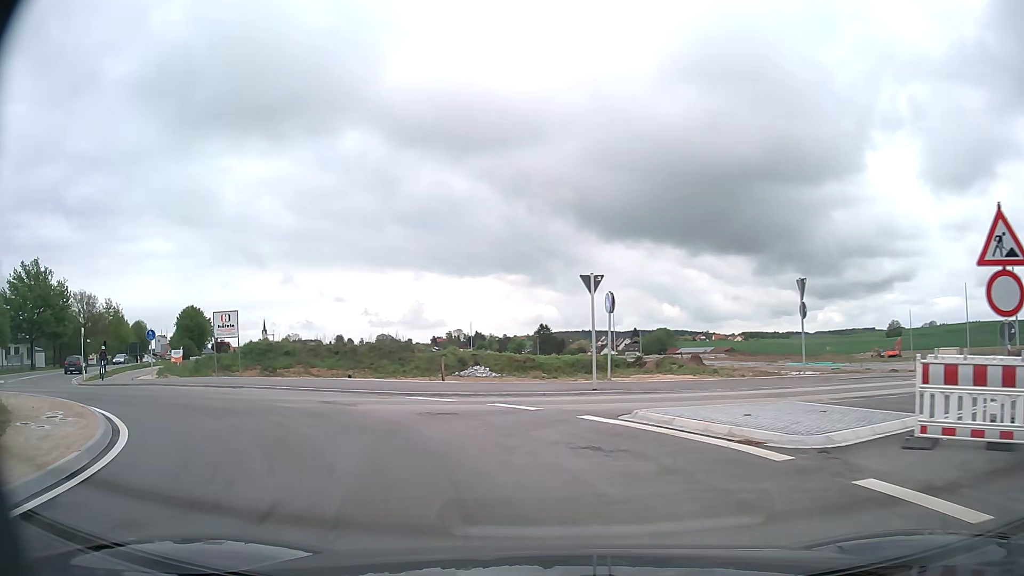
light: Day
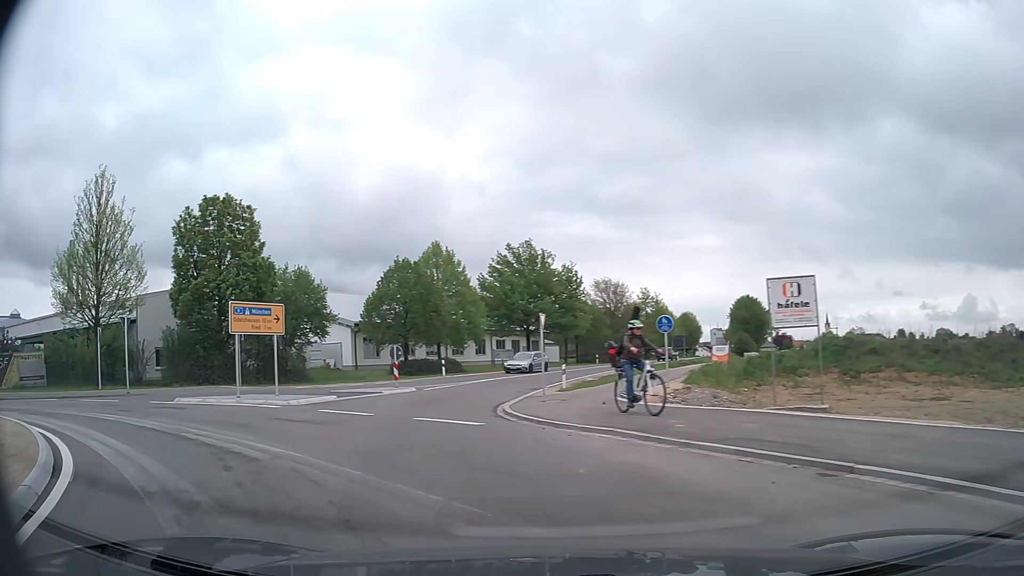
(-5.0, +13.1) m; -47°
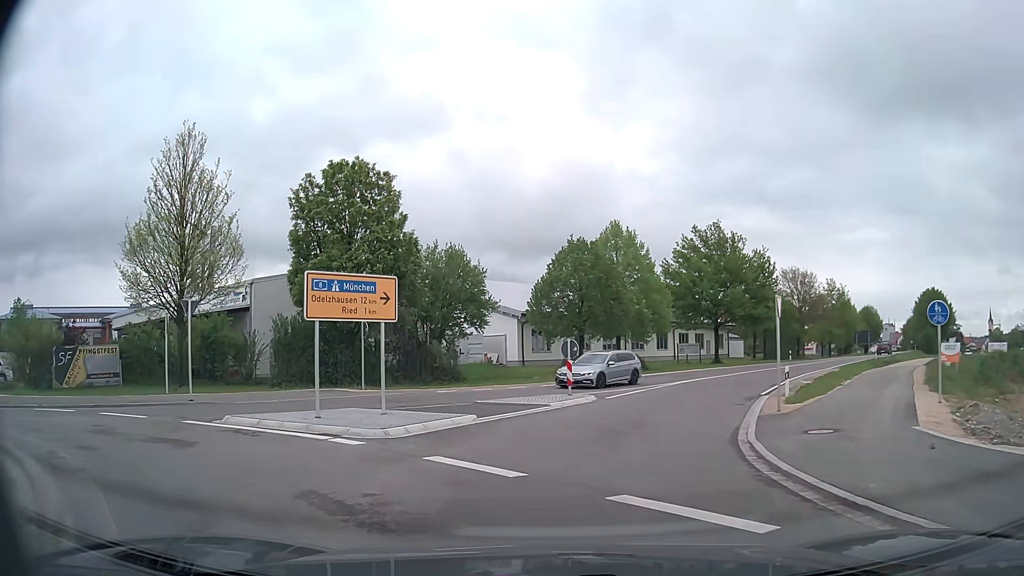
(-1.3, +7.1) m; -16°
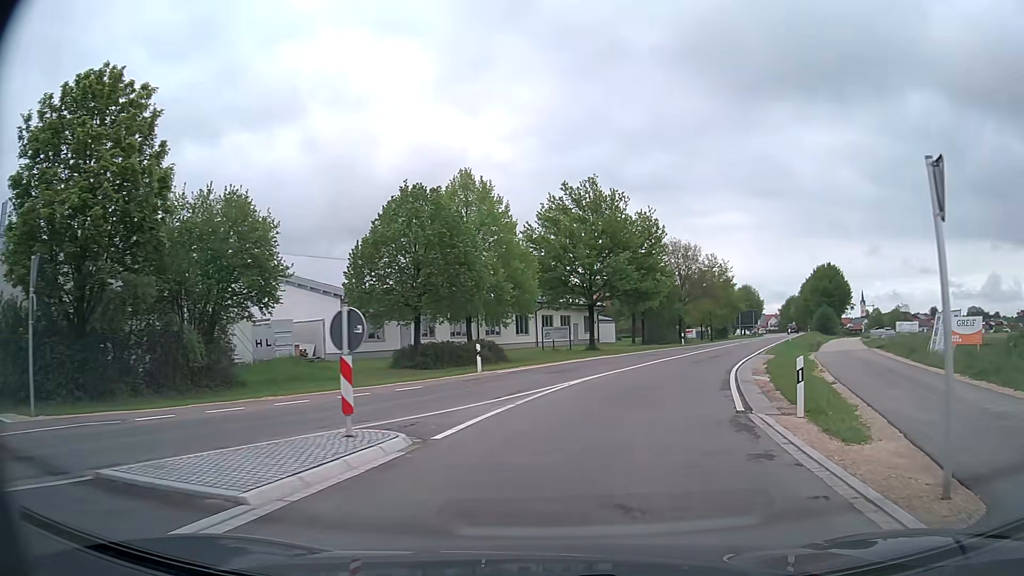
(+1.0, +12.0) m; +11°
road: secondary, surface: asphalt
(+1, +10) (+3, +20) (+7, +29) (+10, +38) (+14, +48) (+19, +57) (+23, +66) (+27, +75) (+31, +84) (+36, +93) m
